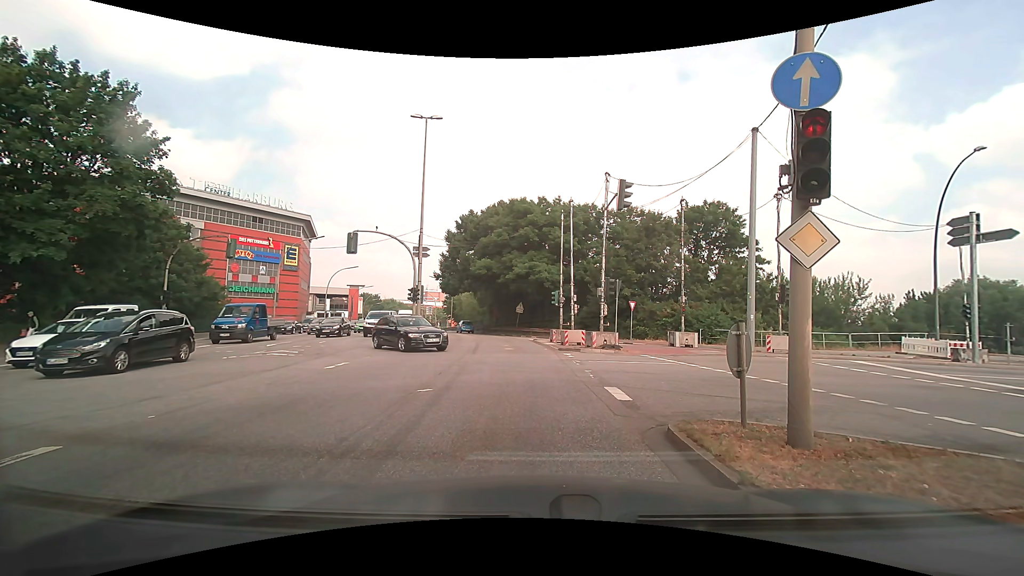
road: primary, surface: asphalt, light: Day
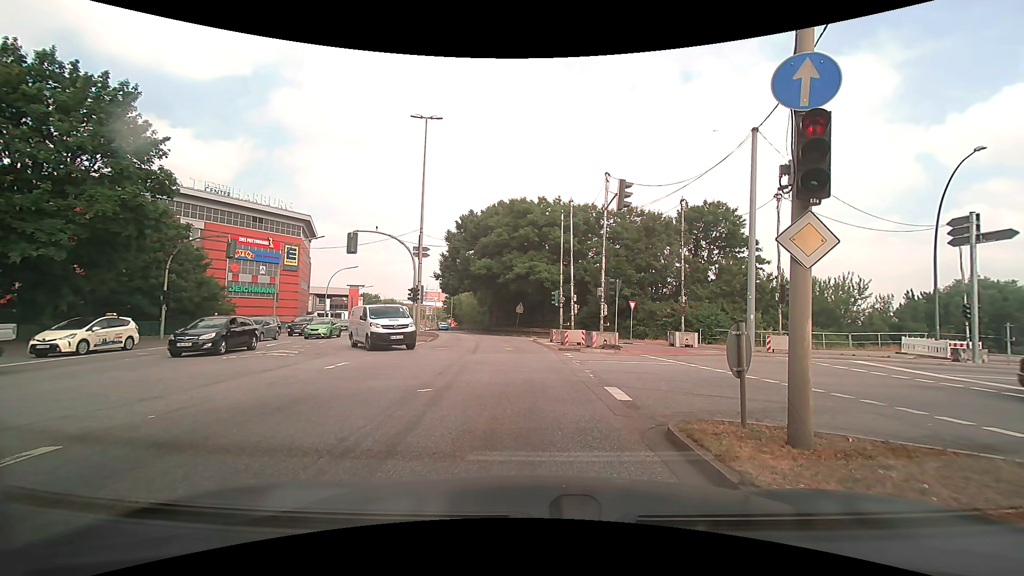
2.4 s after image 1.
(0.0, 0.0) m; 0°
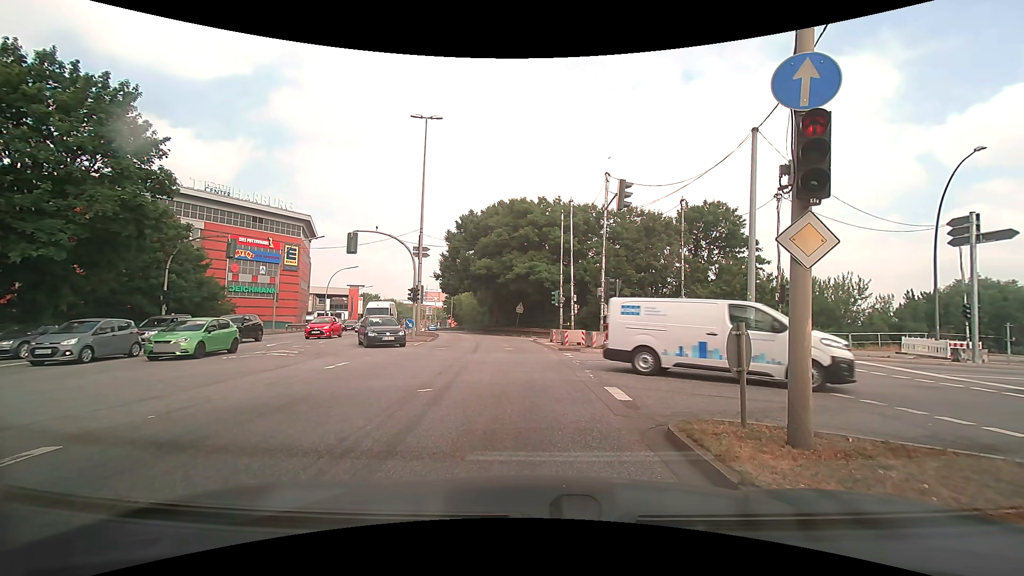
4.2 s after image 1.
(0.0, 0.0) m; 0°
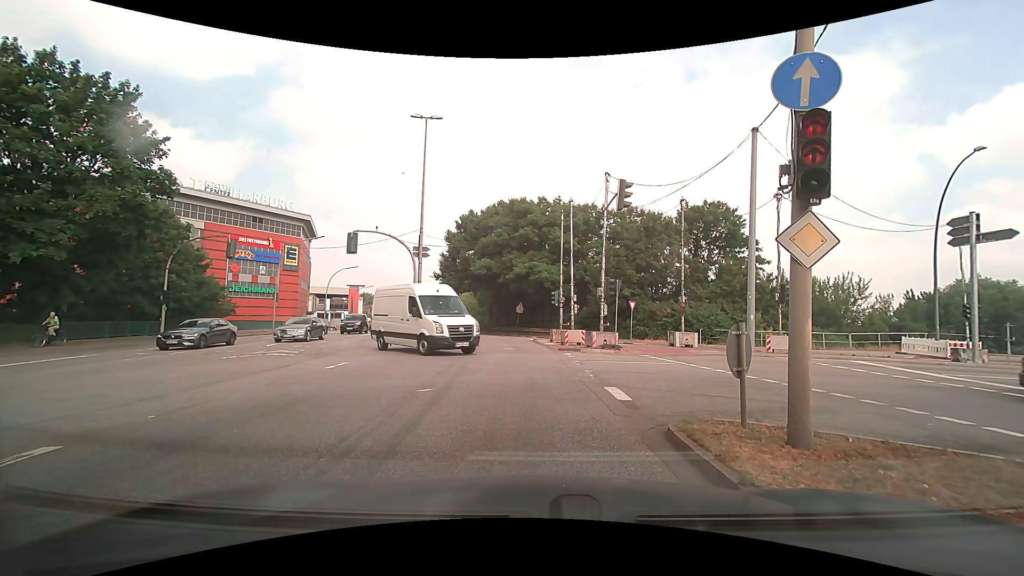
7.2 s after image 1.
(0.0, 0.0) m; 0°
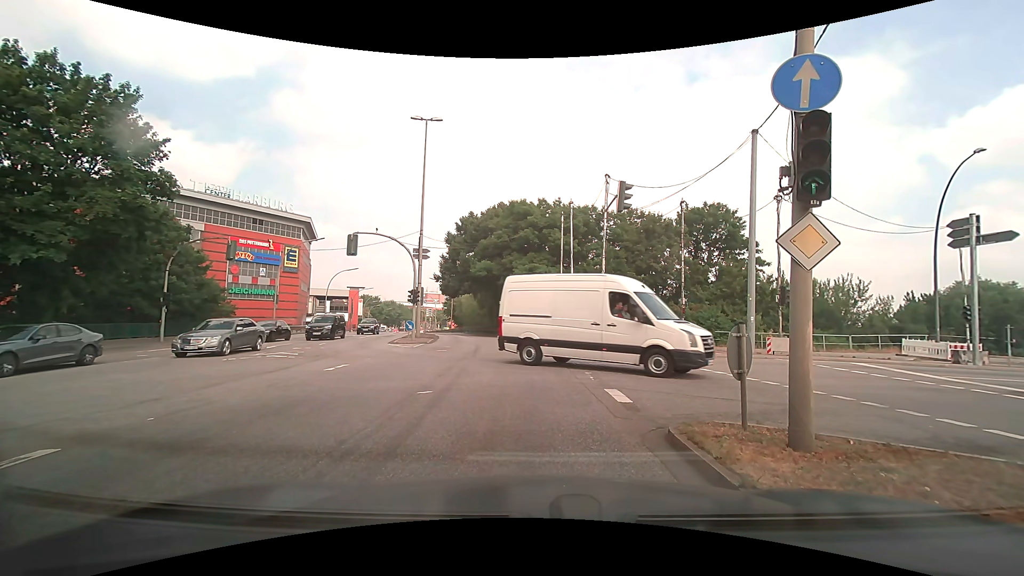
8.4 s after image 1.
(0.0, 0.0) m; 0°
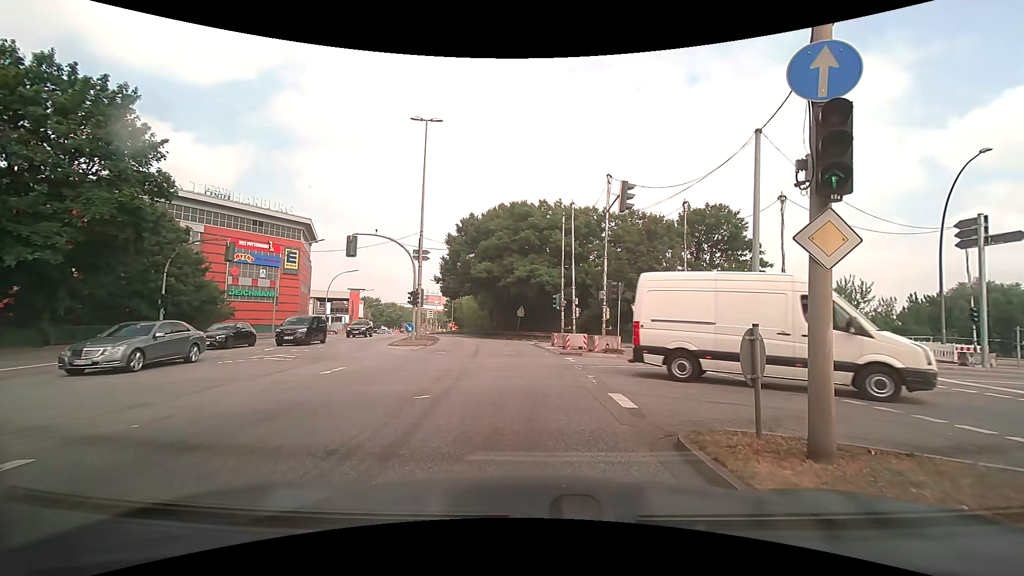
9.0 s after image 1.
(0.0, +0.4) m; 0°
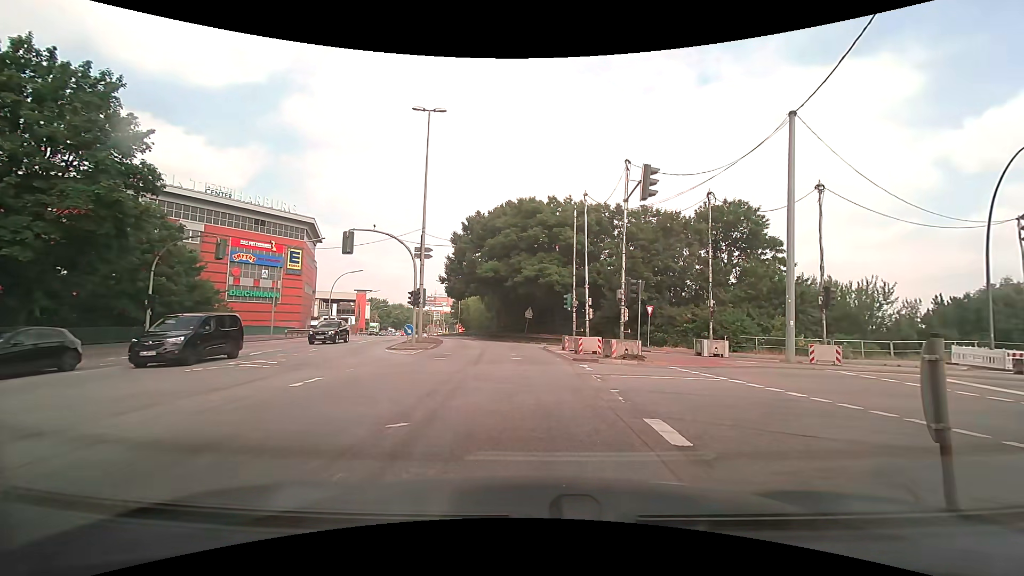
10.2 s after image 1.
(0.0, +2.4) m; -2°
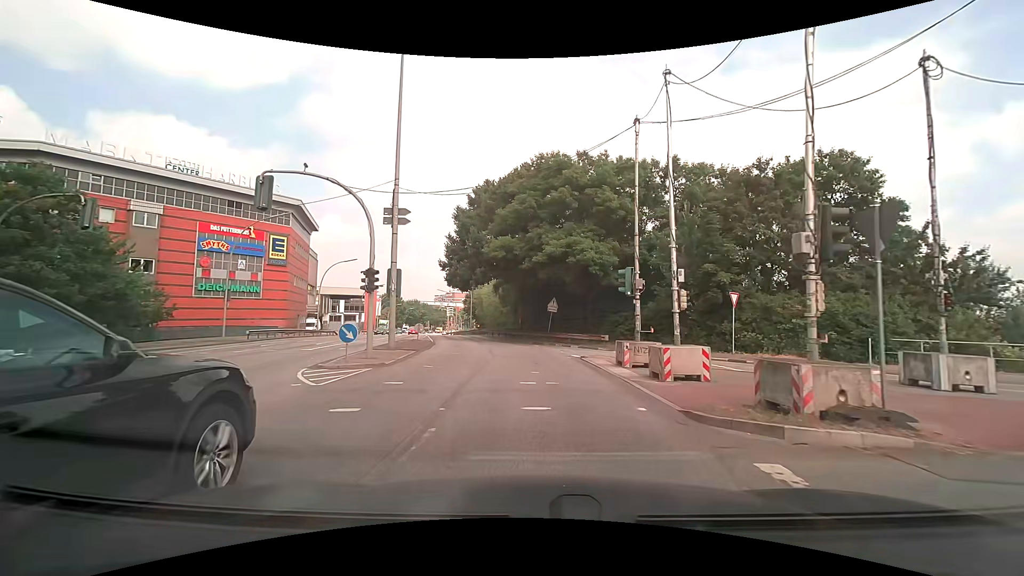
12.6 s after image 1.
(-0.2, +12.0) m; -2°
(0, +10) (0, +20) (-1, +30) (-3, +40) (-5, +50) (-7, +59) (-9, +69) (-12, +79) (-14, +89) (-16, +98) m
